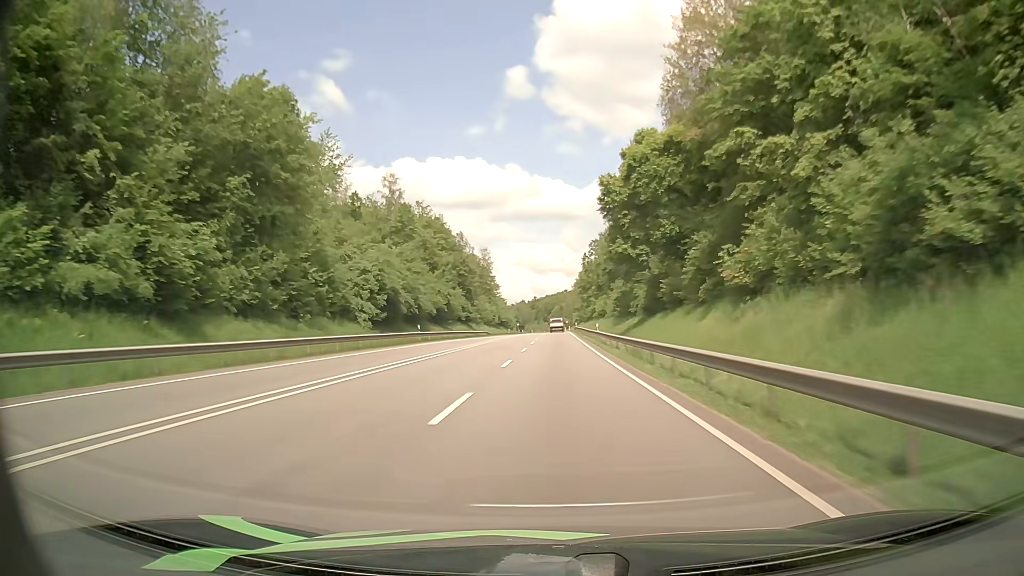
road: primary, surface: asphalt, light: Day
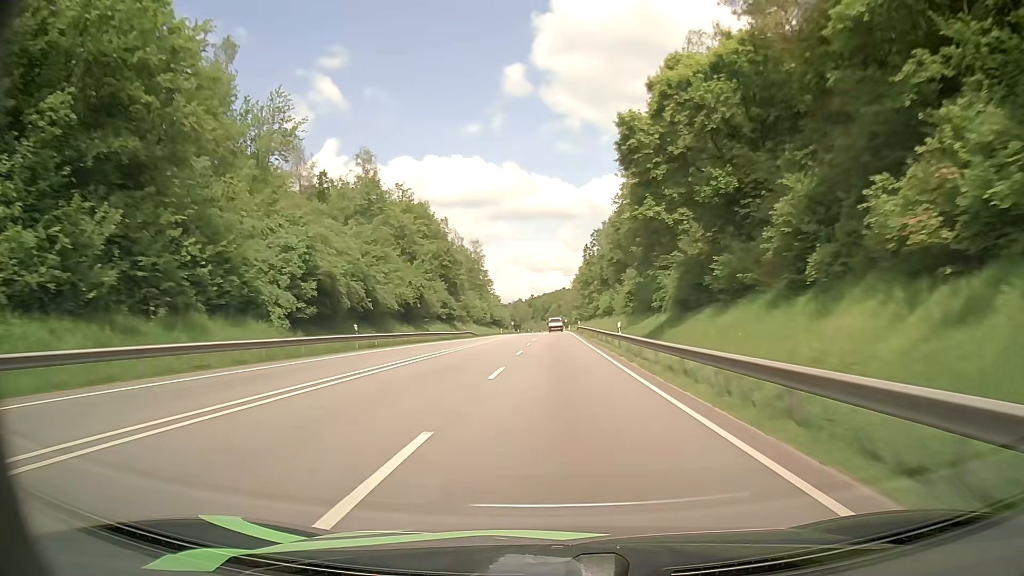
(0.0, +16.8) m; 0°
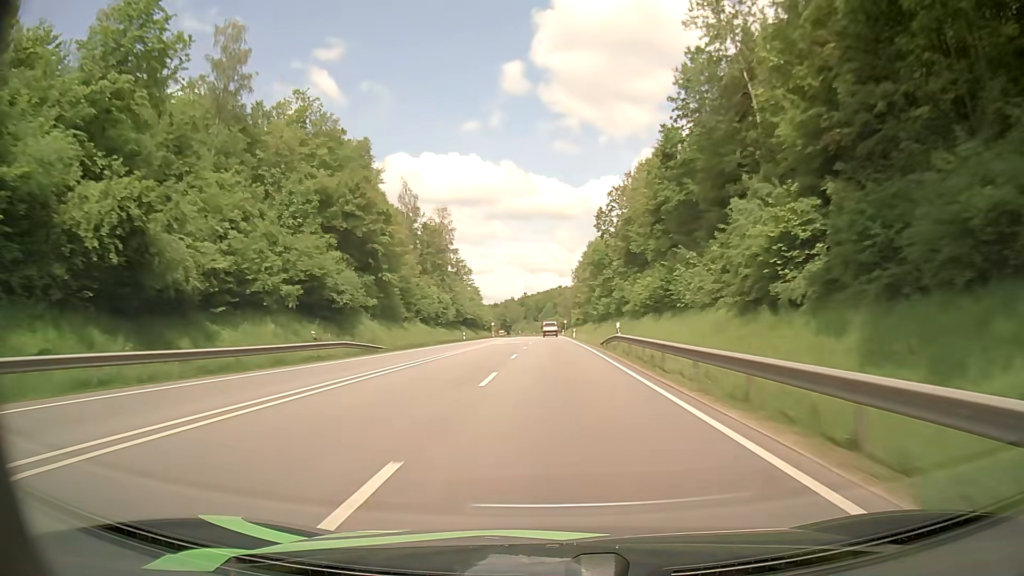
(+0.4, +50.3) m; +1°
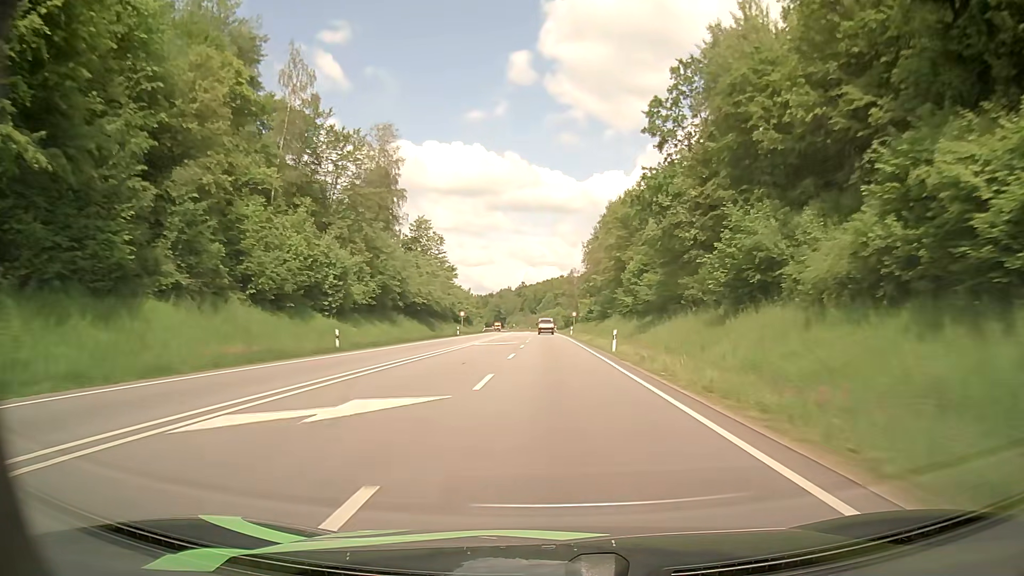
(0.0, +49.6) m; 0°
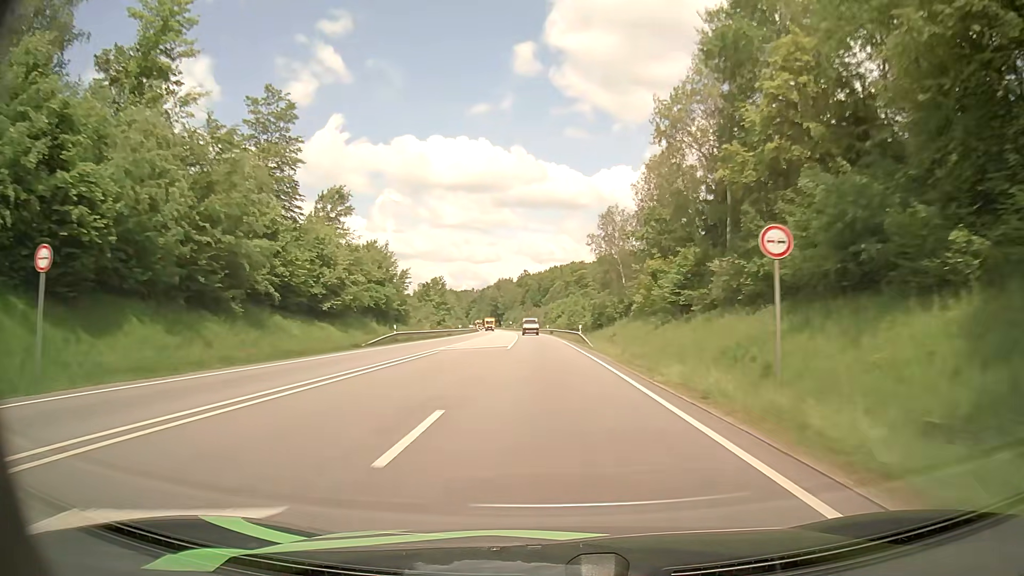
(-0.4, +79.3) m; -1°
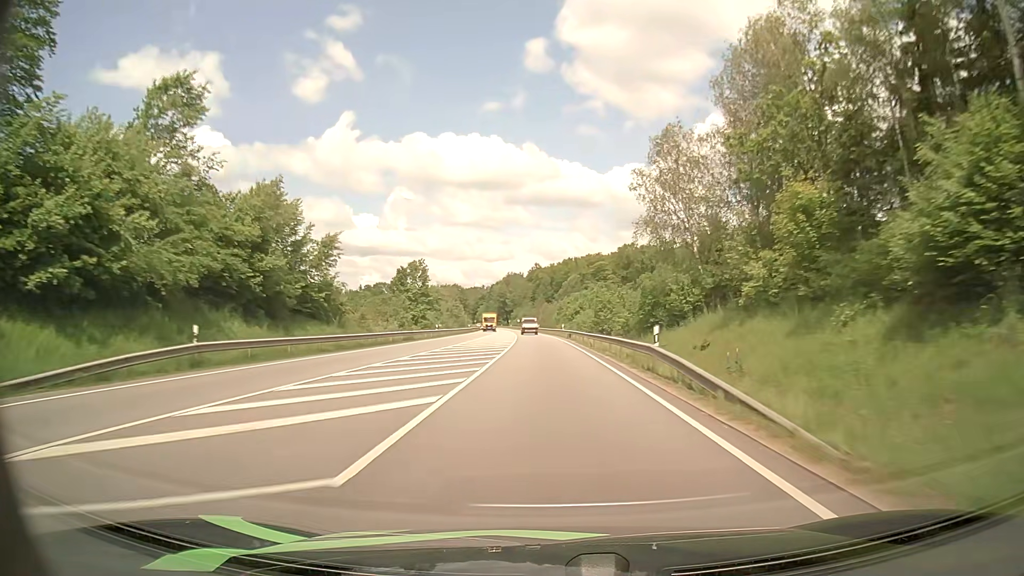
(-0.2, +30.8) m; -1°
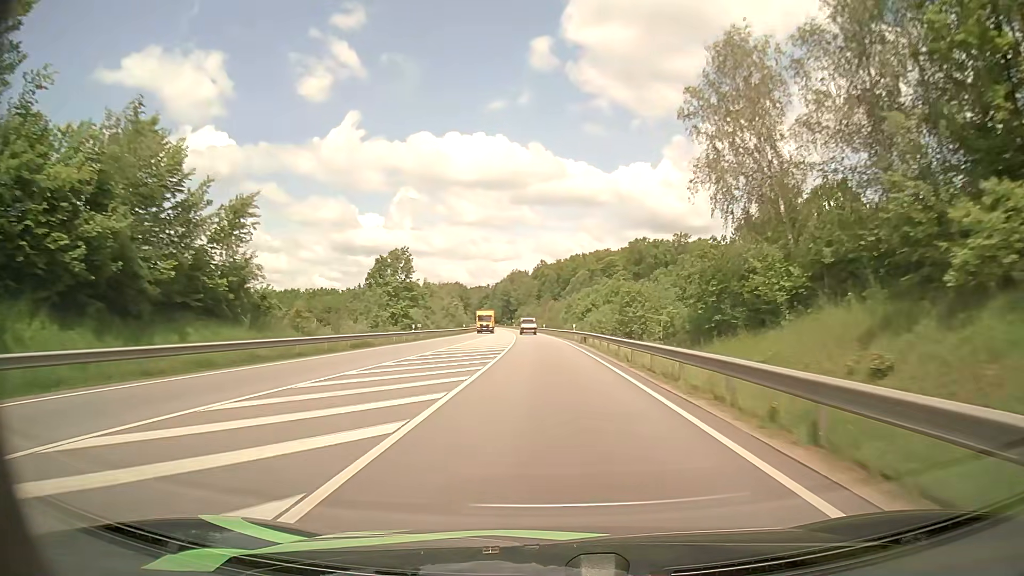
(-0.1, +15.4) m; -1°
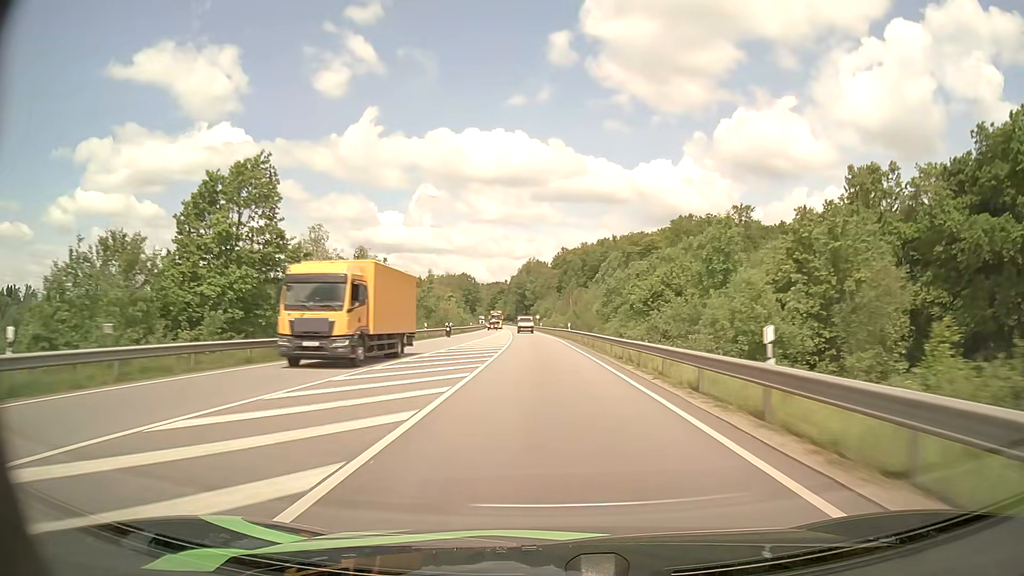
(-0.6, +46.2) m; -2°
(0, +10) (0, +20) (-1, +30) (-1, +40) (-1, +50) (-2, +60) (-2, +70) (-3, +80) (-3, +90) (-4, +100) m
